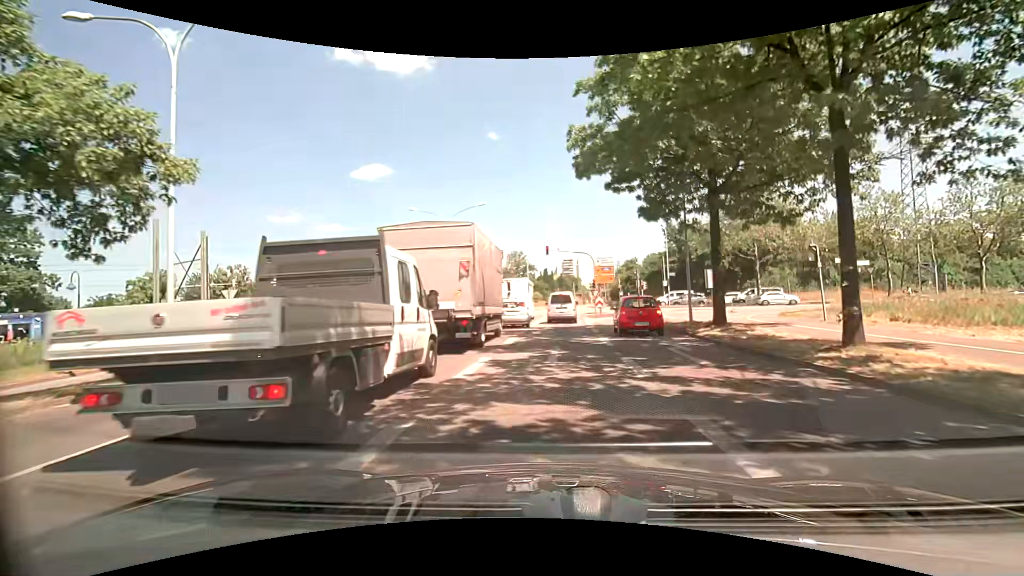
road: secondary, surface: asphalt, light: Day
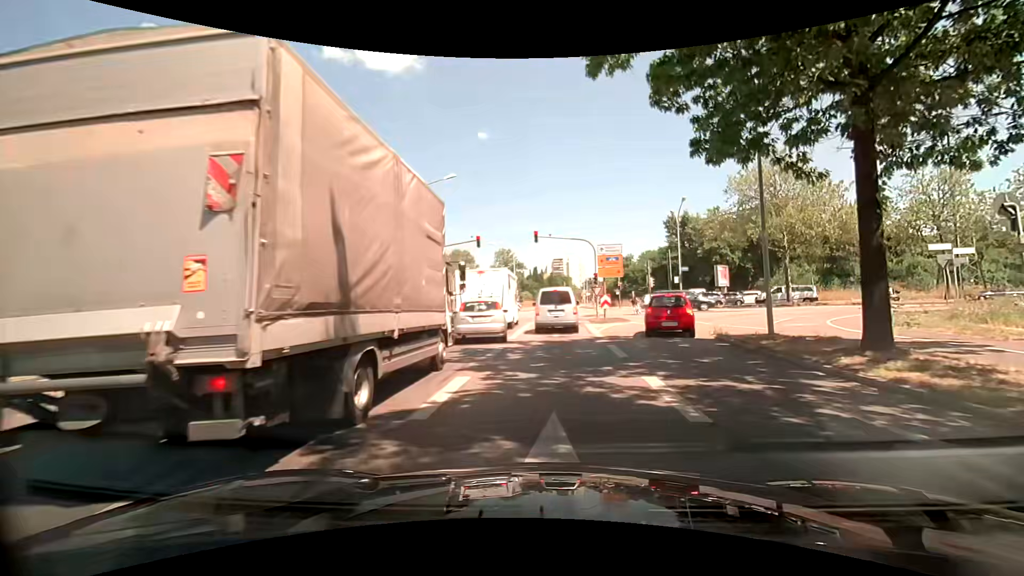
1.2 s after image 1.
(+0.1, +9.1) m; +1°
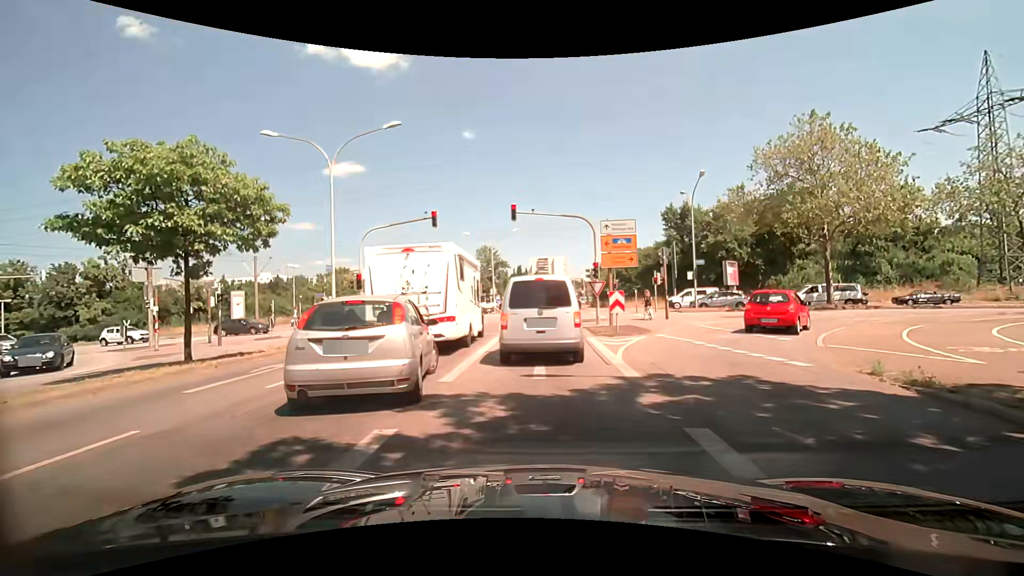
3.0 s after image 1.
(+0.2, +9.2) m; +1°
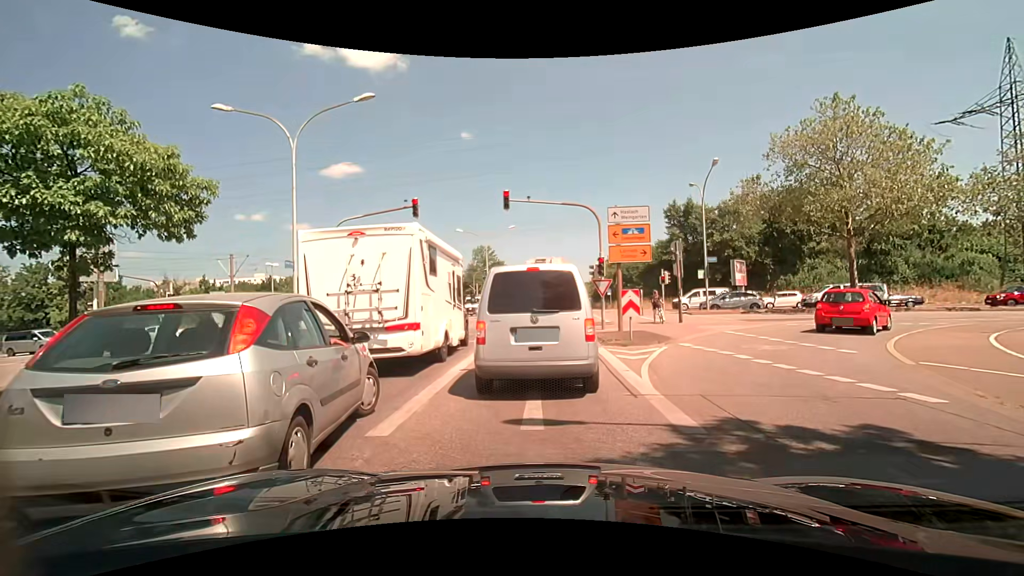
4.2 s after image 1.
(+0.1, +3.1) m; -2°
